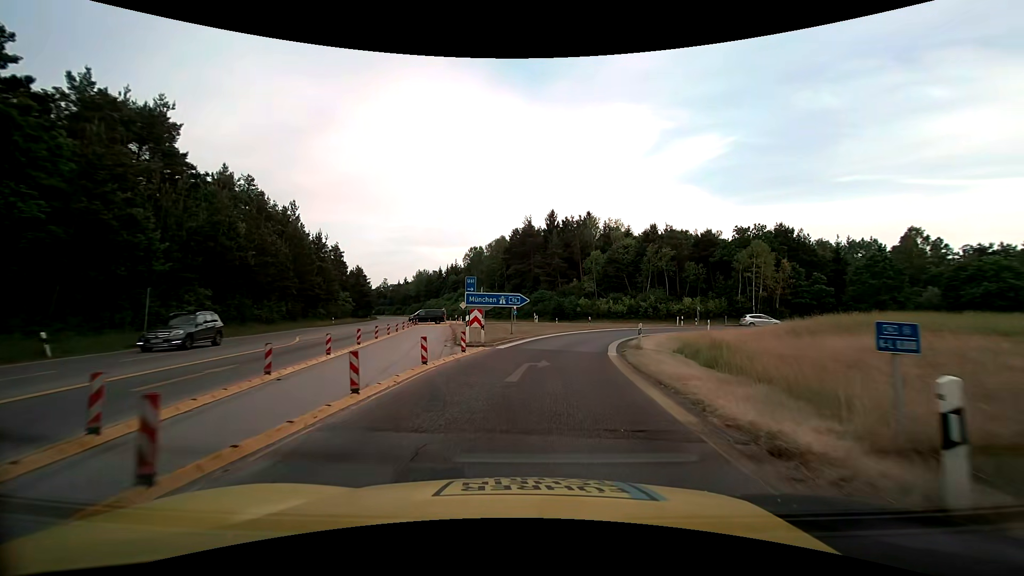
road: motorway_link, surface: asphalt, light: Day
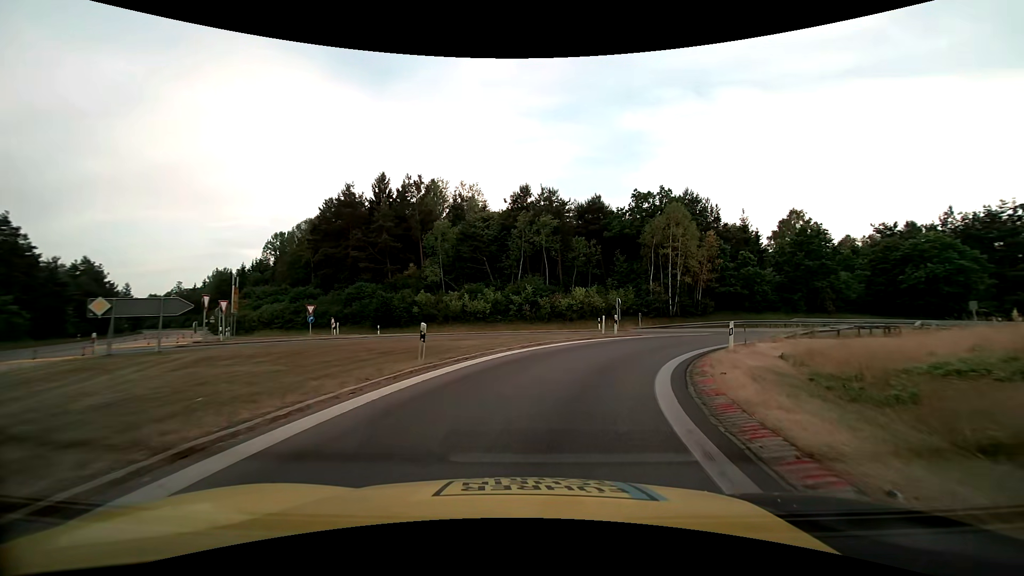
(+3.9, +29.9) m; +17°
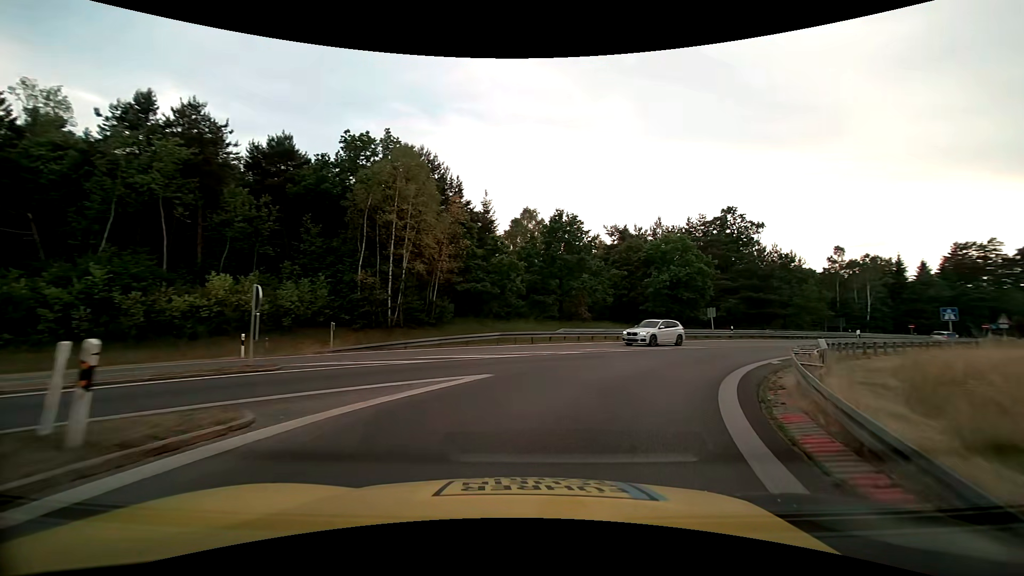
(+5.2, +20.7) m; +31°
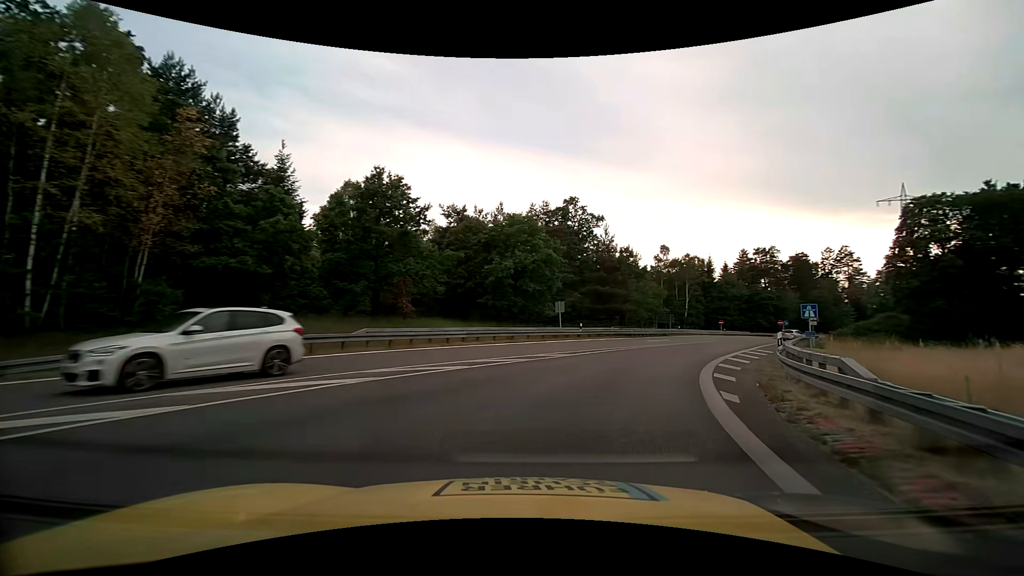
(+1.7, +10.7) m; +19°
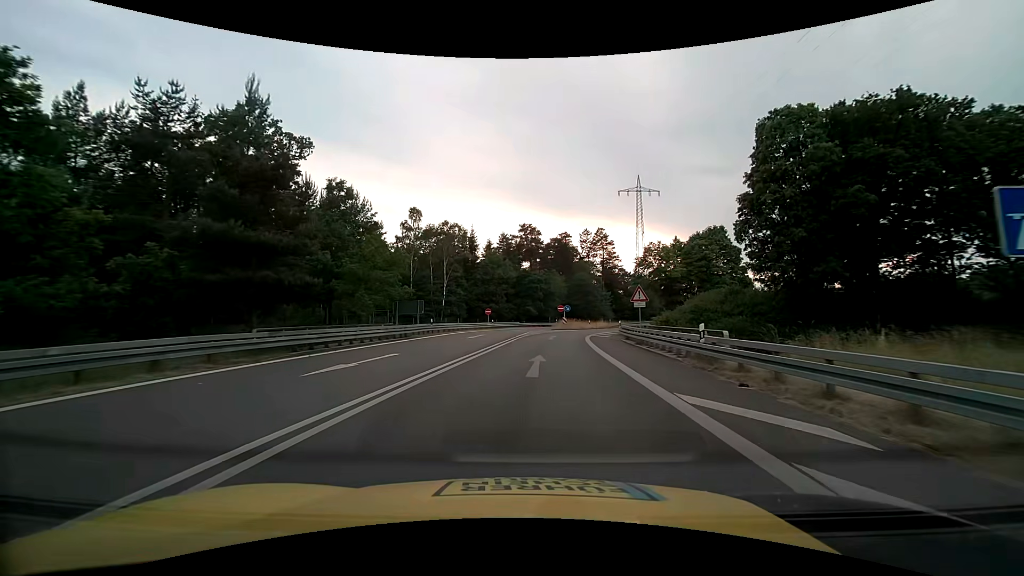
(+8.7, +28.7) m; +26°
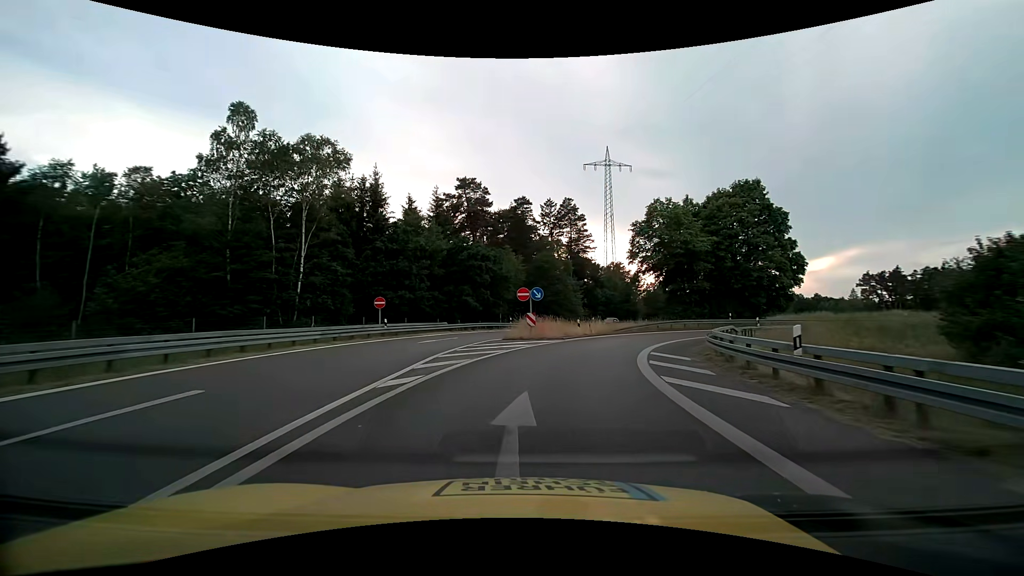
(+1.7, +32.1) m; +5°
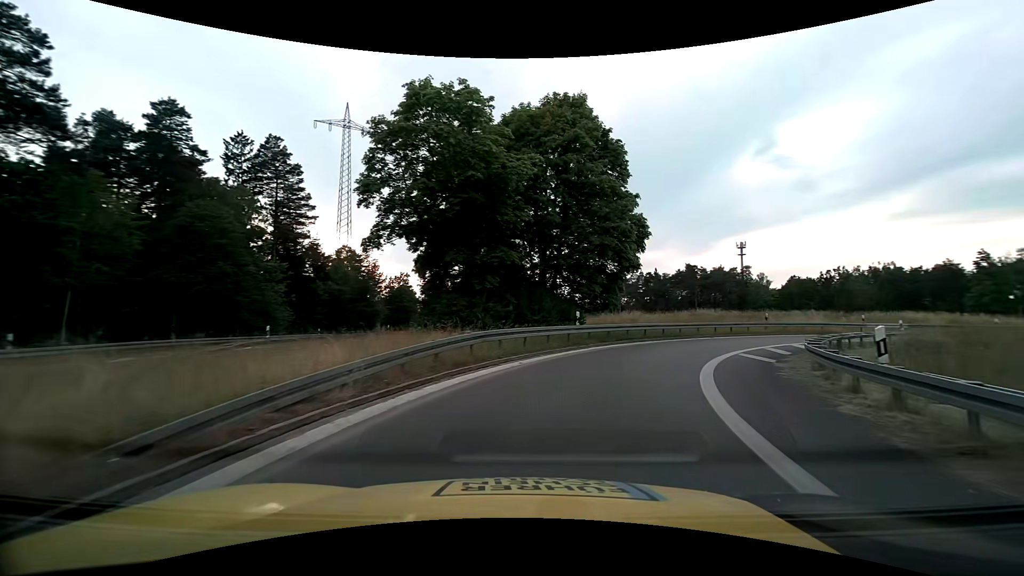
(+6.4, +30.5) m; +29°
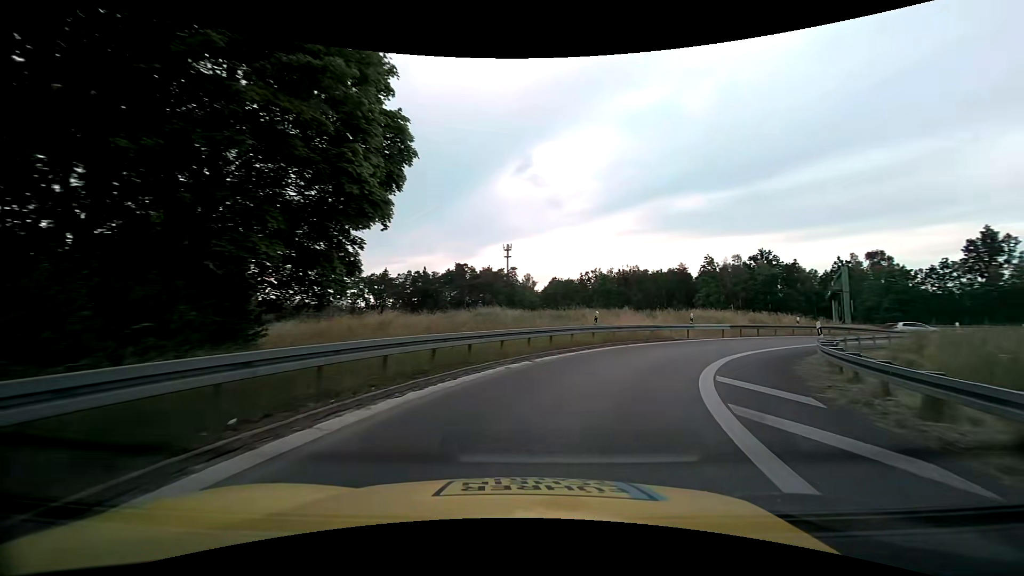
(+4.2, +18.0) m; +26°
(+1, +10) (+5, +19) (+11, +27) (+19, +33) (+28, +37) (+38, +39) (+48, +38) (+57, +36) (+67, +32) (+76, +28) m
